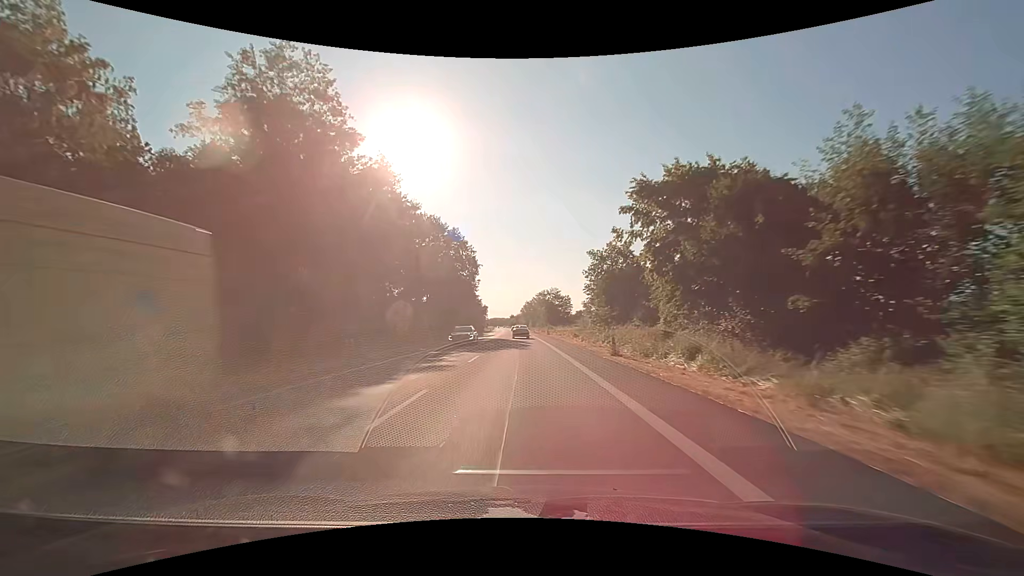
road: primary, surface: asphalt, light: Day
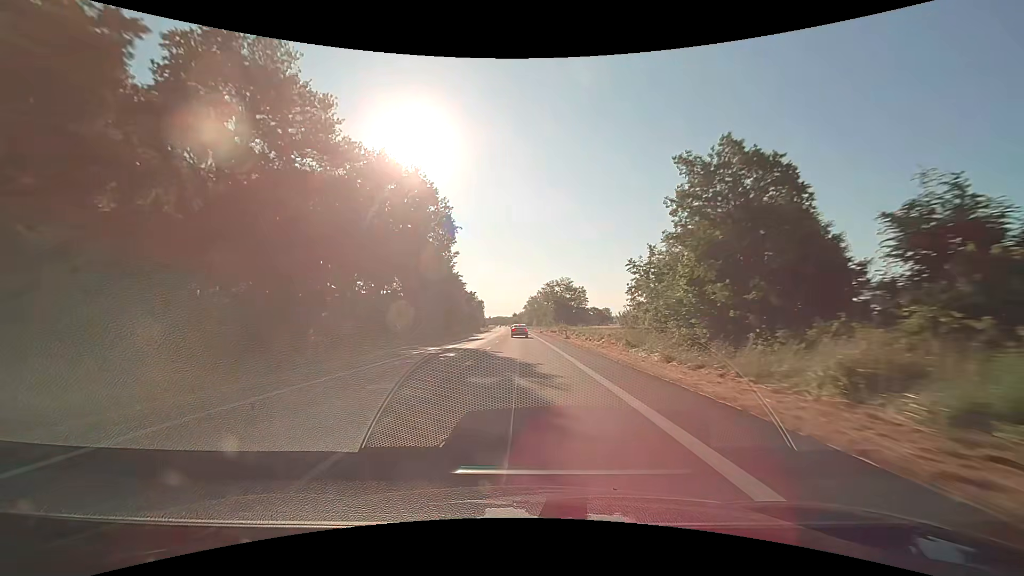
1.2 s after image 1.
(-0.1, +27.2) m; -1°
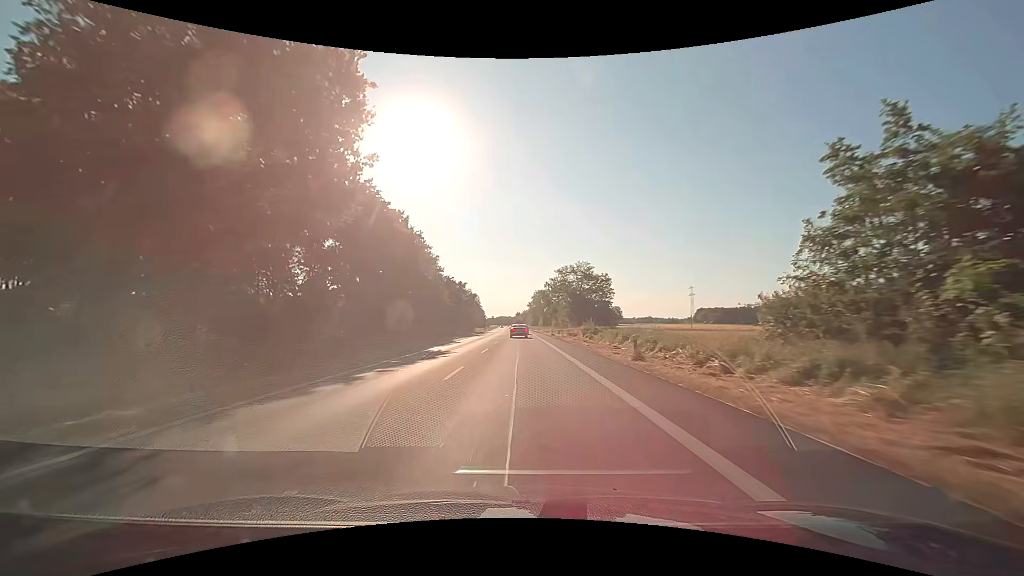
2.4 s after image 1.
(+0.2, +27.1) m; 0°
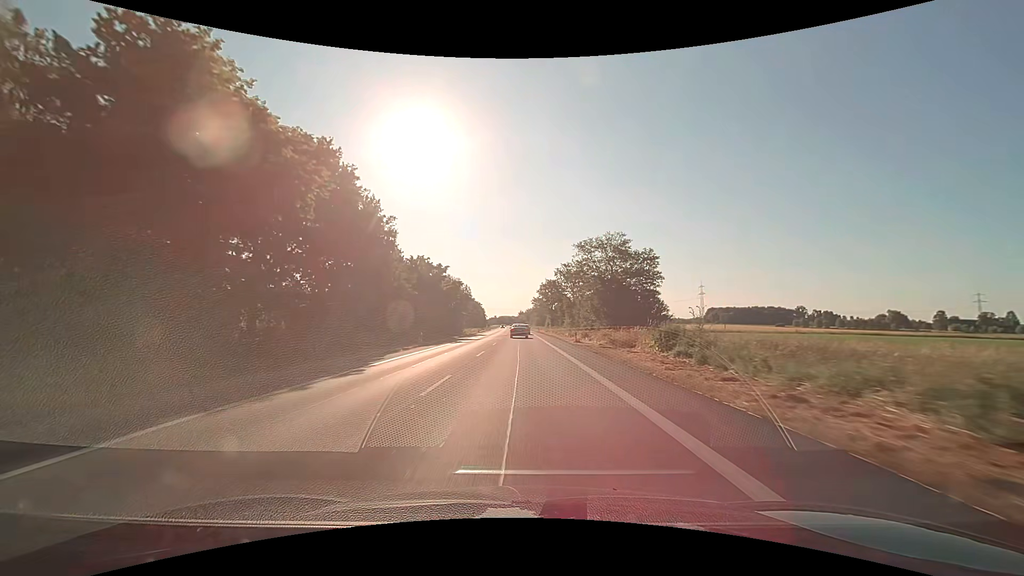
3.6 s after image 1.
(-0.1, +26.8) m; 0°
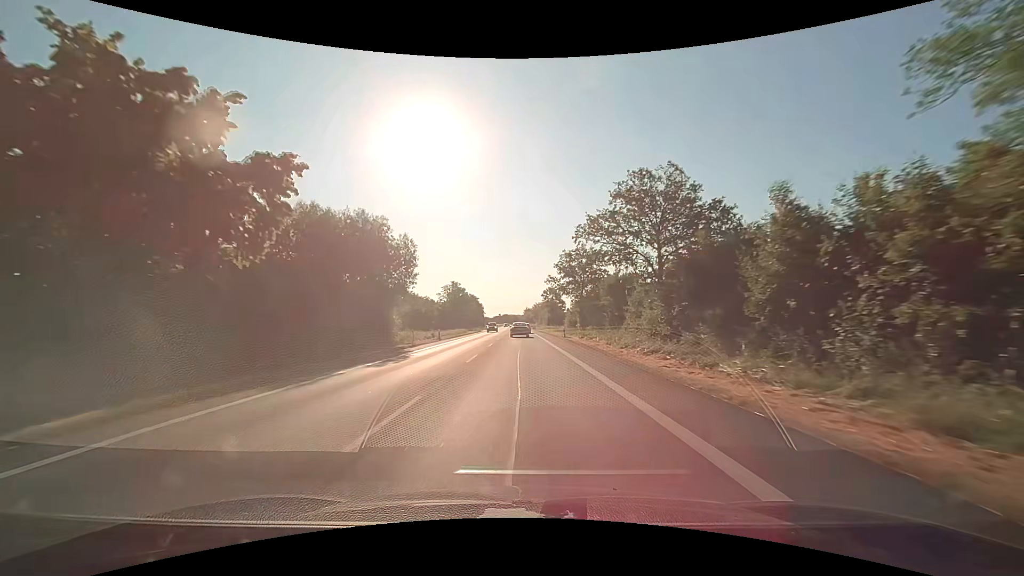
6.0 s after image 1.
(-0.3, +52.2) m; -1°
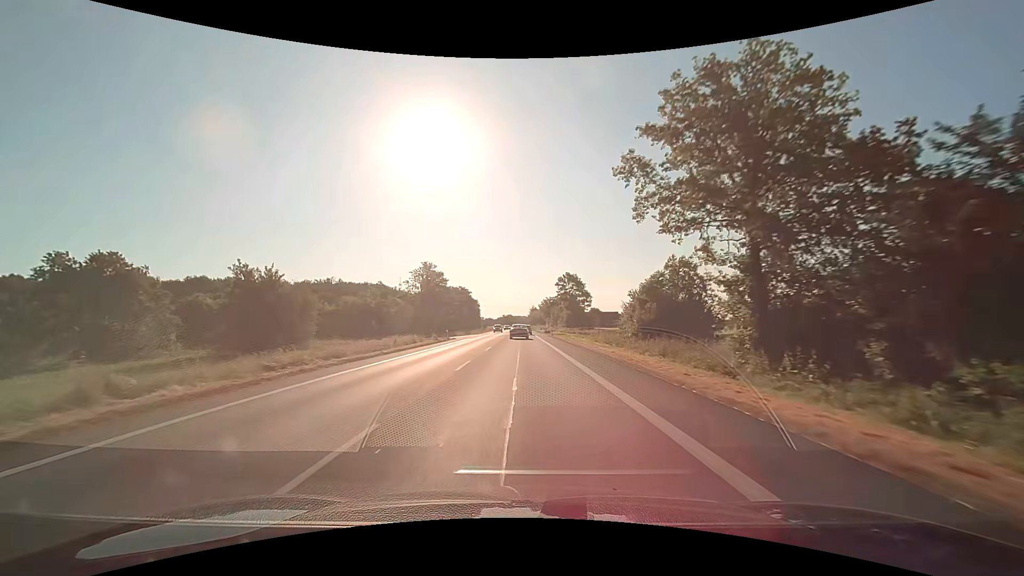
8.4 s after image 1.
(0.0, +50.7) m; 0°
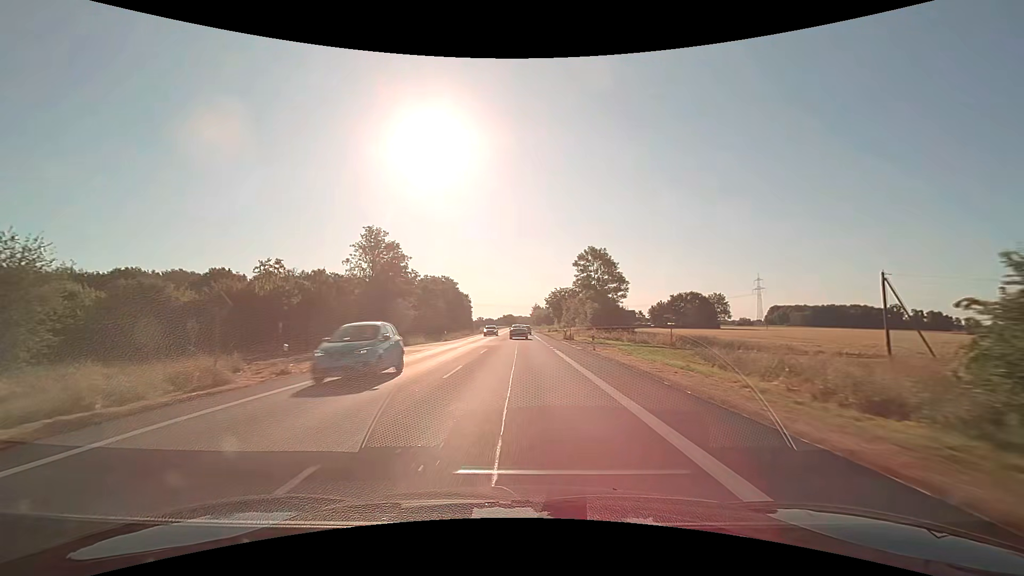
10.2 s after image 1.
(0.0, +38.0) m; 0°
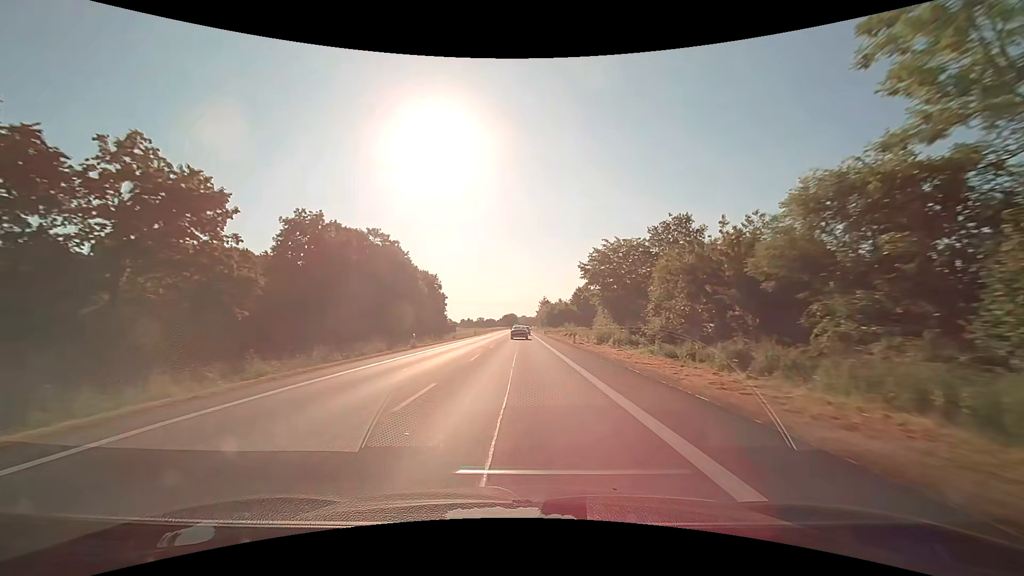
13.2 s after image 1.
(-0.4, +65.0) m; -1°
(0, +10) (0, +20) (0, +30) (0, +40) (0, +50) (0, +60) (0, +70) (0, +80) (0, +90) (0, +100) m
